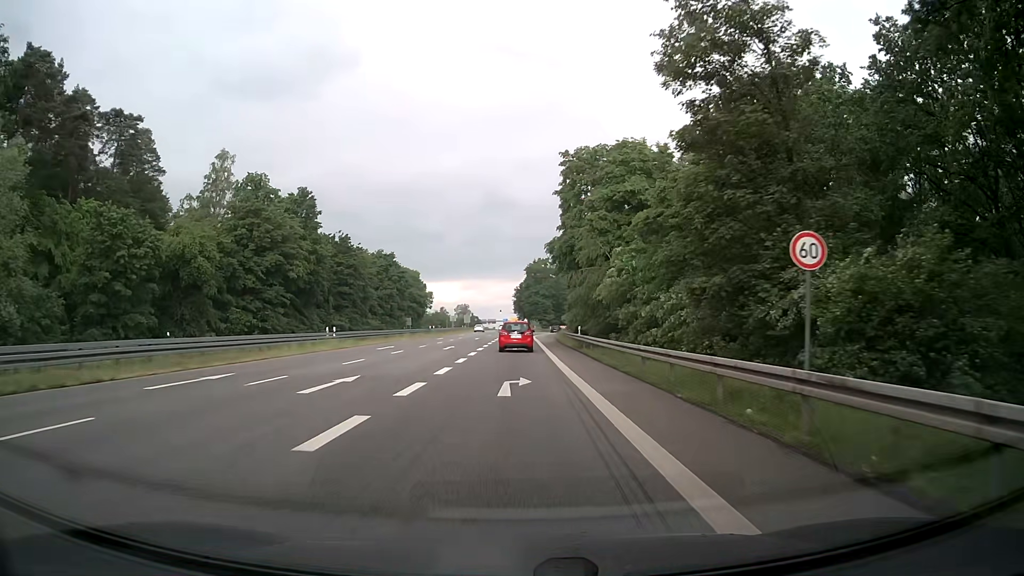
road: secondary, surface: asphalt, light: Day
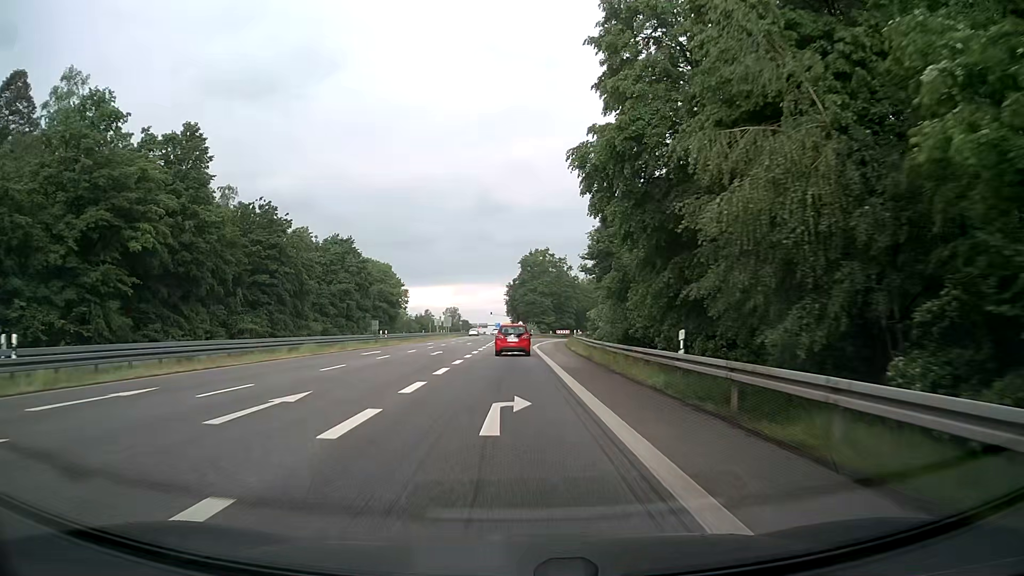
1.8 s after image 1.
(+0.1, +29.1) m; +1°
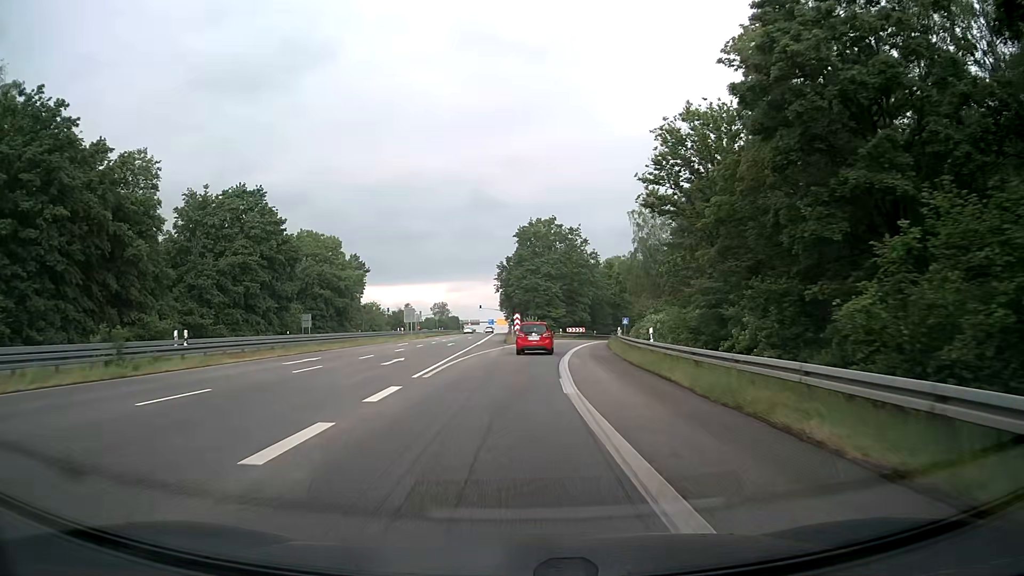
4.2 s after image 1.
(0.0, +37.7) m; 0°
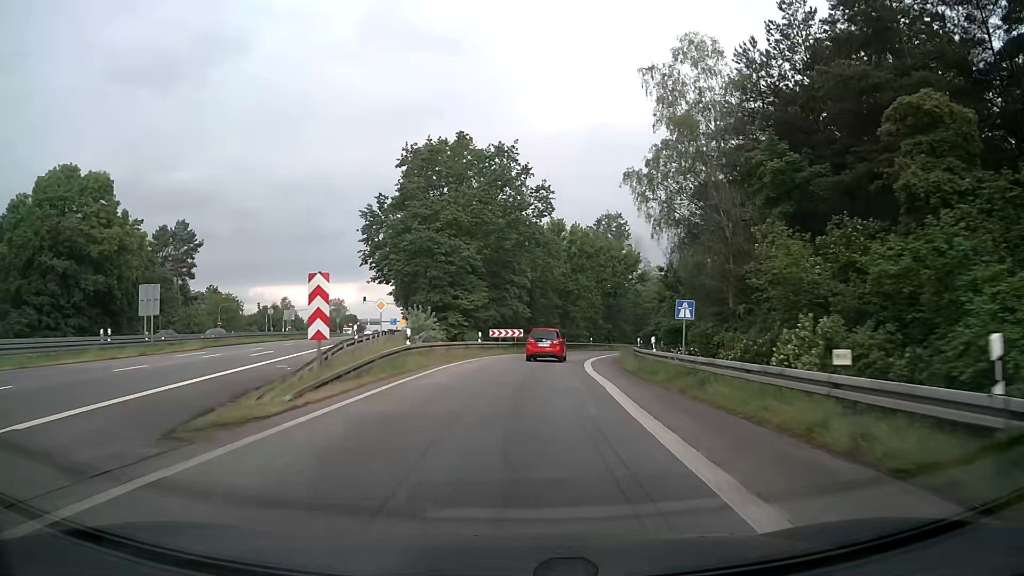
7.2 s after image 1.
(+2.1, +45.8) m; +7°
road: motorway_link
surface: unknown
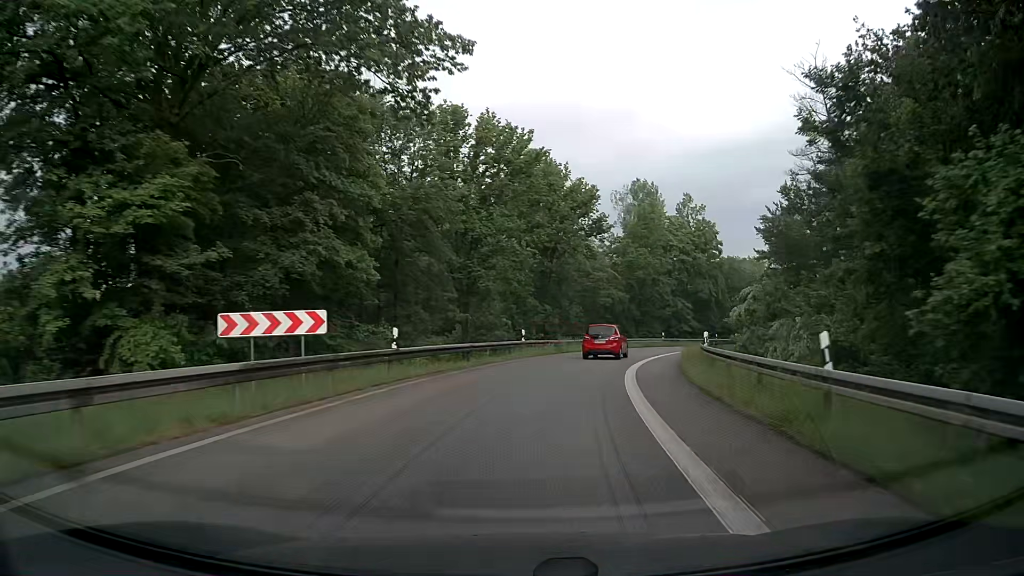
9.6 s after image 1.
(+2.2, +36.5) m; +8°
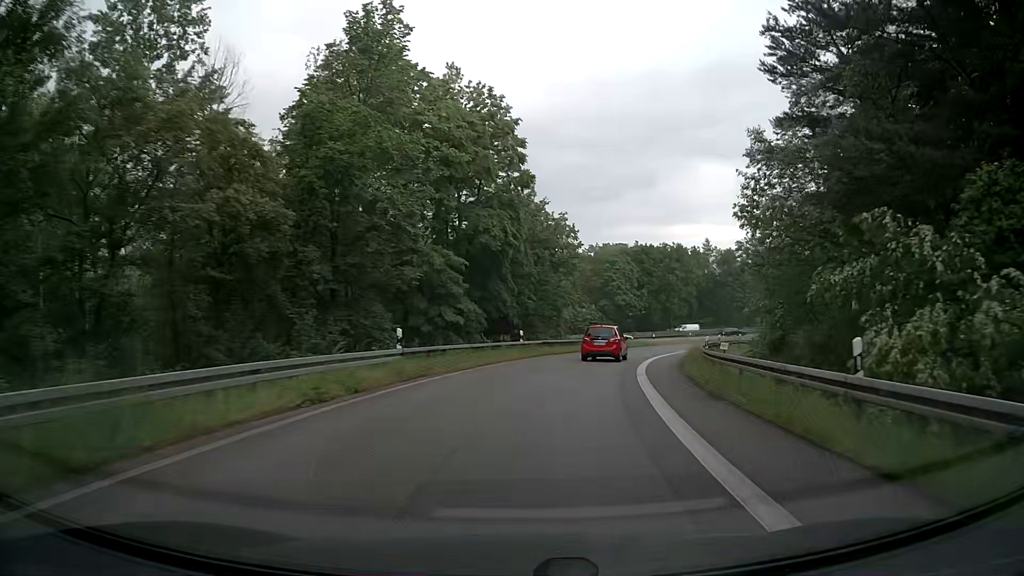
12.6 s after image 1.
(+9.0, +44.9) m; +23°
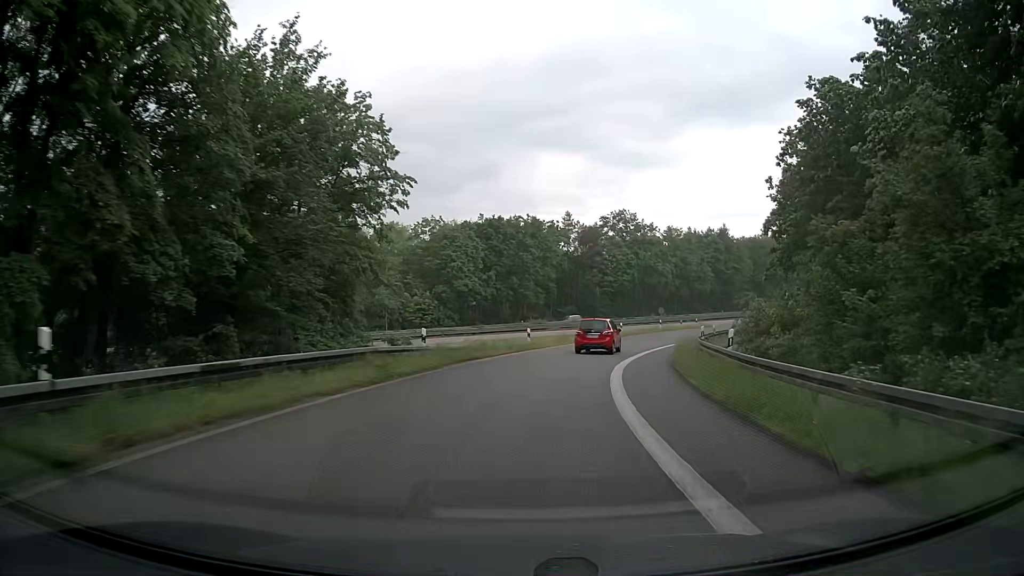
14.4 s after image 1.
(+3.4, +27.7) m; +14°
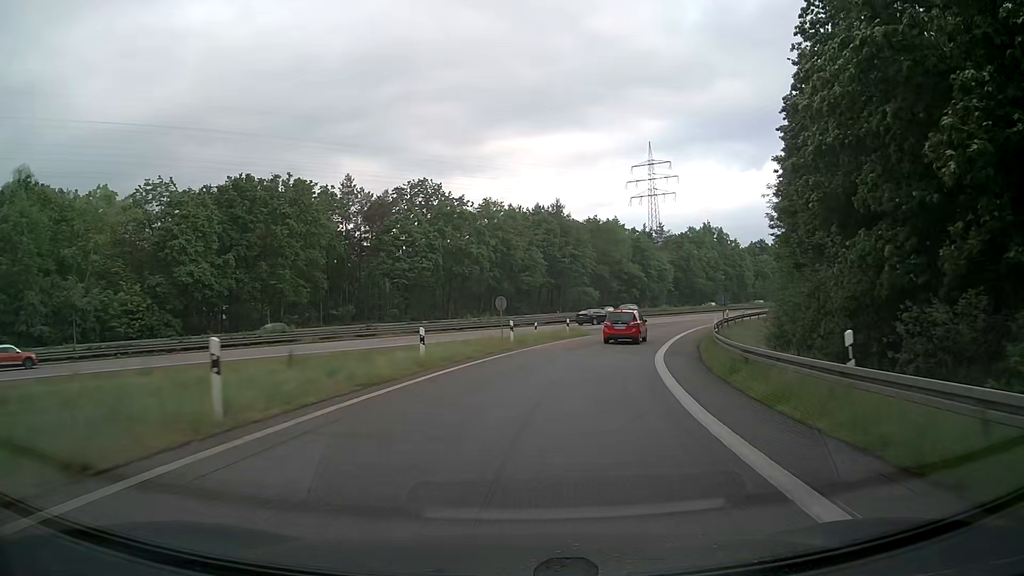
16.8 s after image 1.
(+5.0, +36.7) m; +17°
